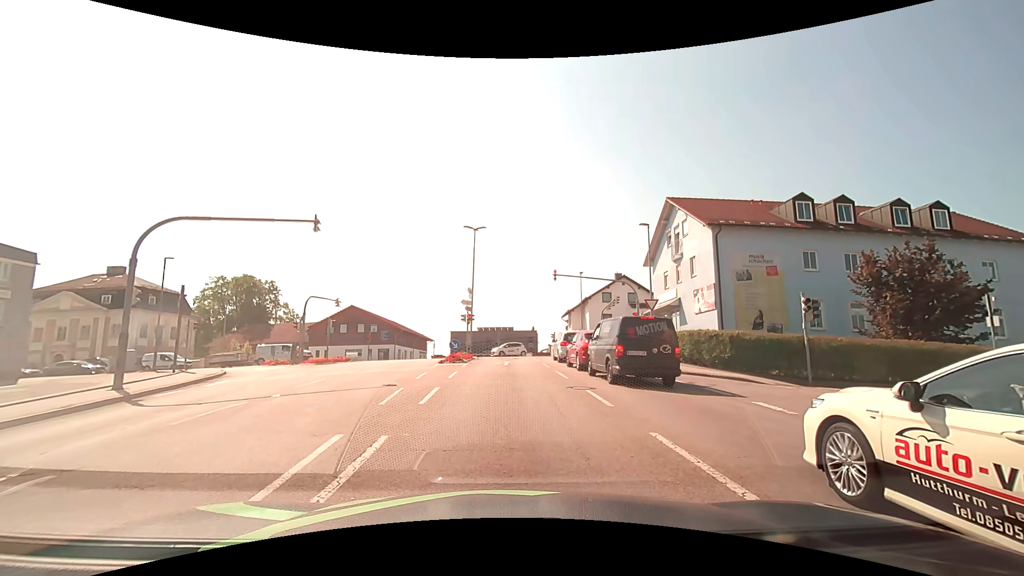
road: tertiary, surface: asphalt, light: Day
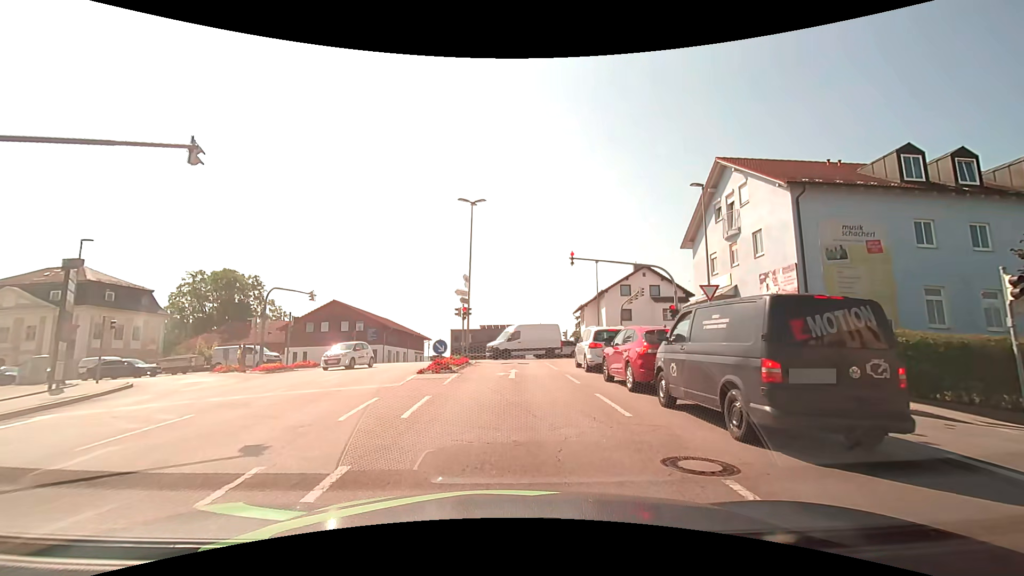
(0.0, +8.1) m; -1°
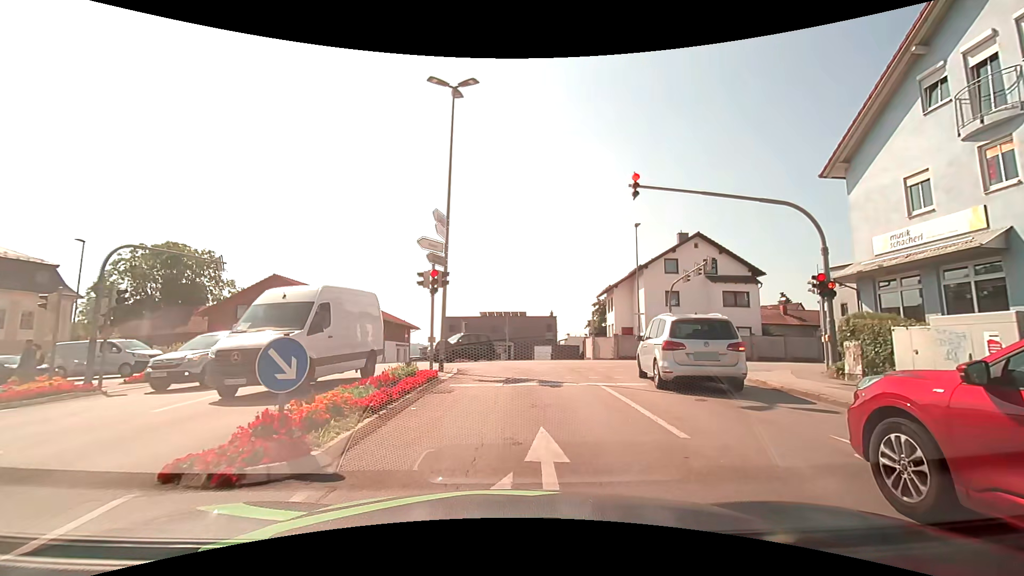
(0.0, +14.1) m; 0°
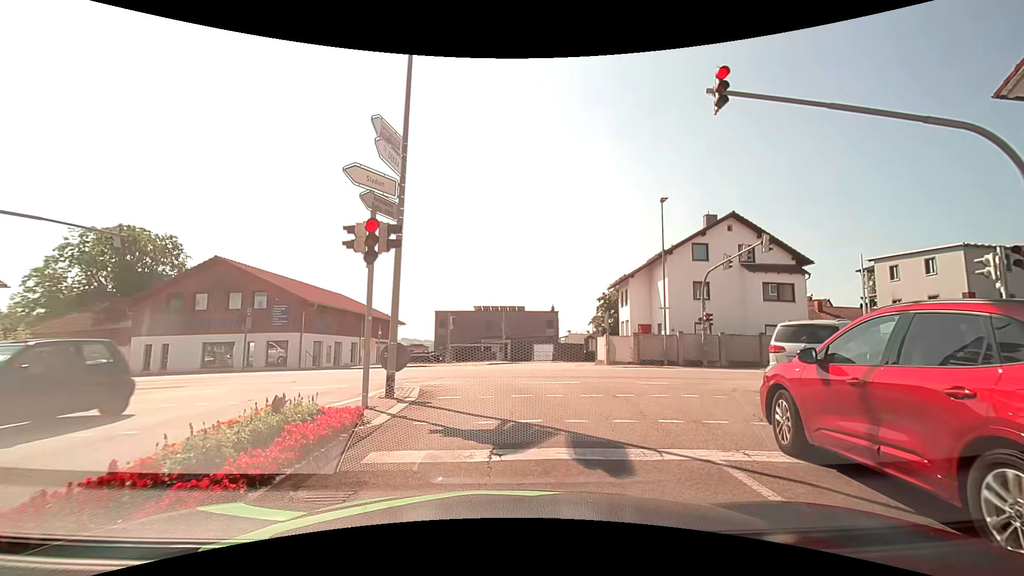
(0.0, +6.8) m; +2°
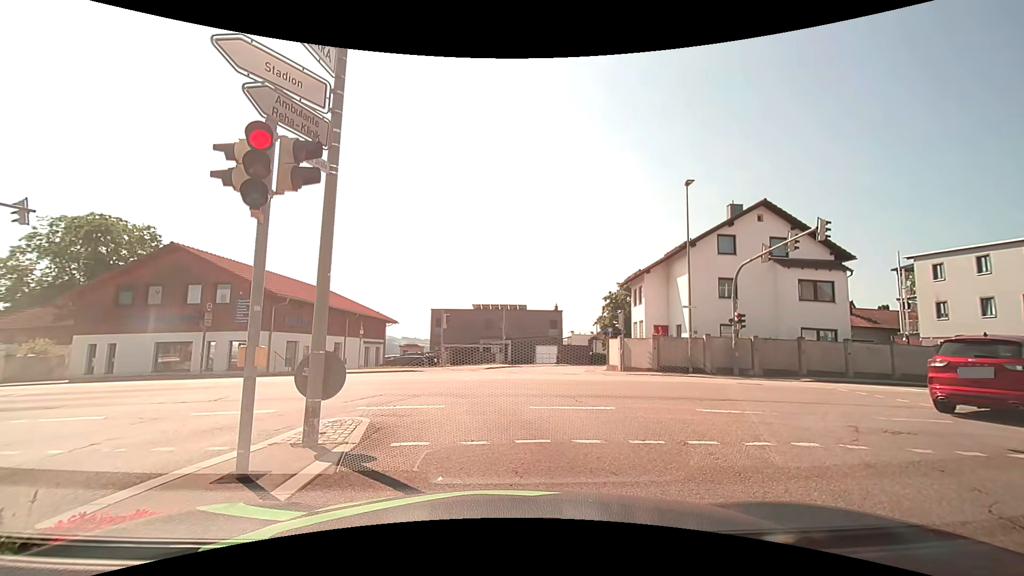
(-0.1, +3.8) m; -1°
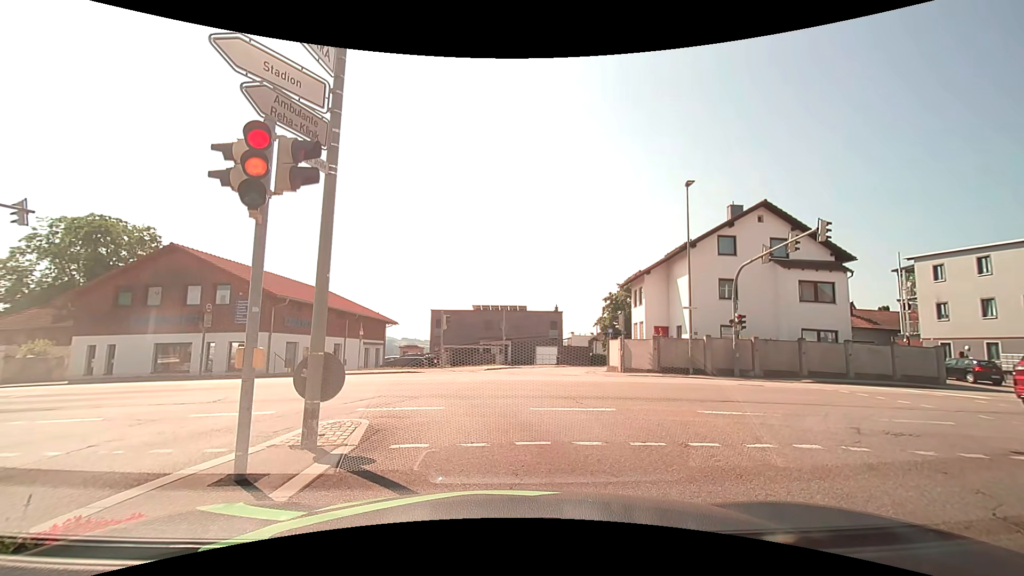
(0.0, +0.1) m; 0°
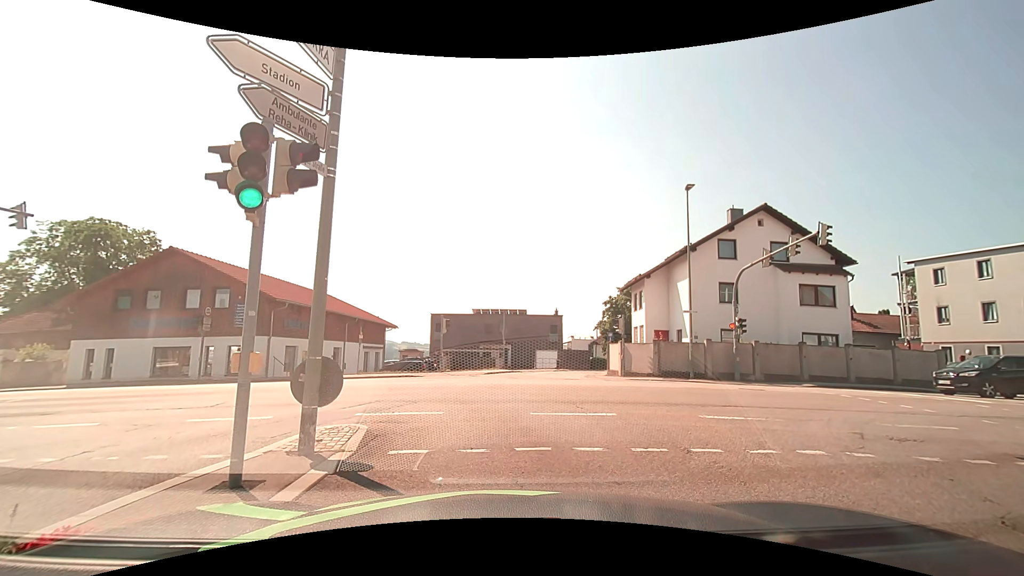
(0.0, +0.2) m; 0°
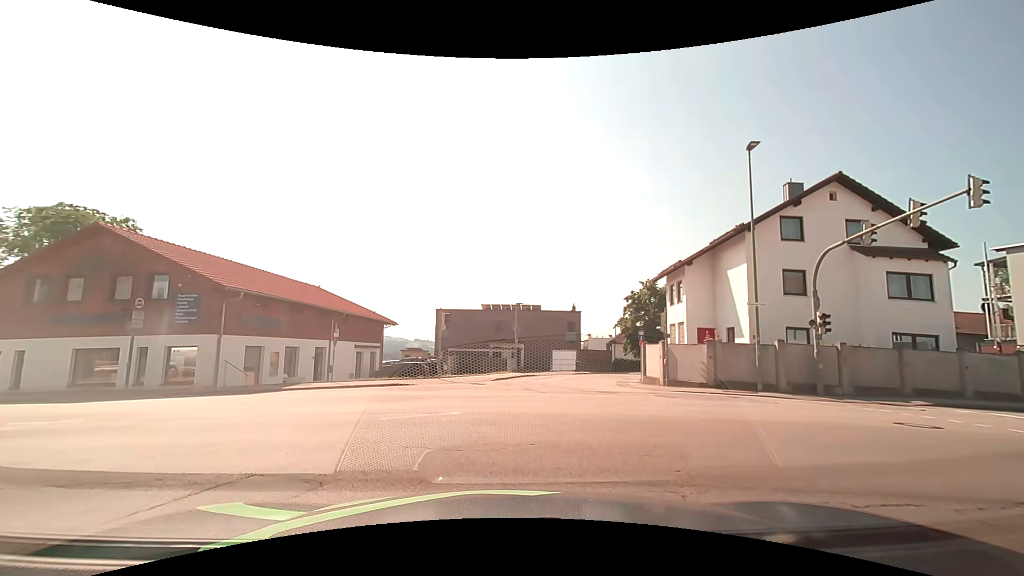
(0.0, +6.2) m; -2°
